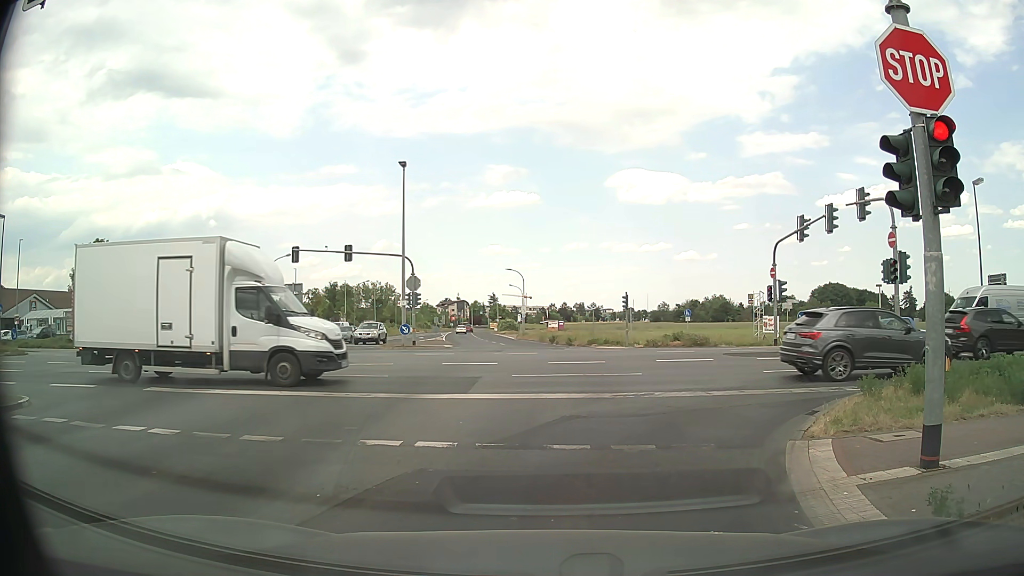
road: tertiary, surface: asphalt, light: Day
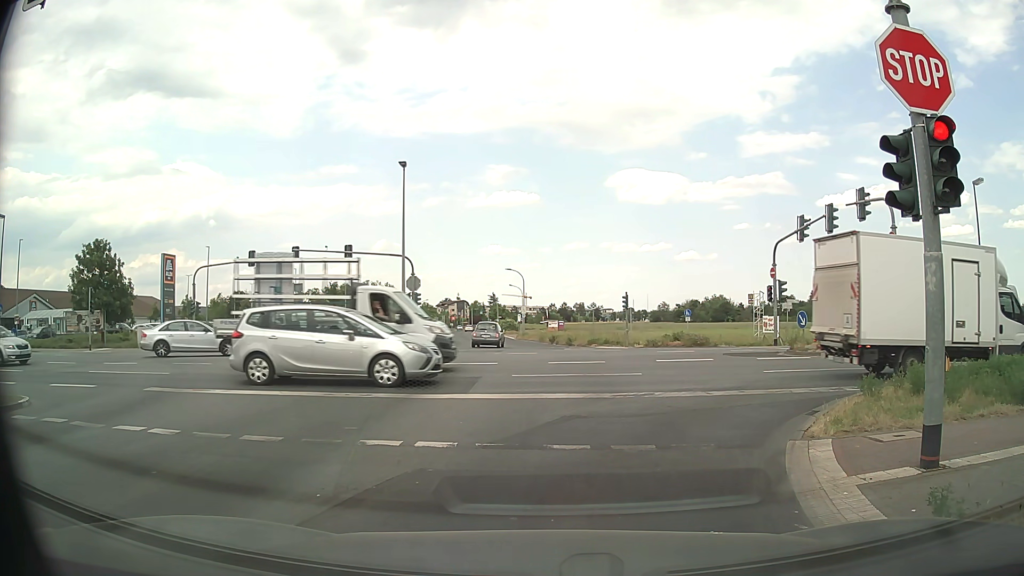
(0.0, 0.0) m; 0°
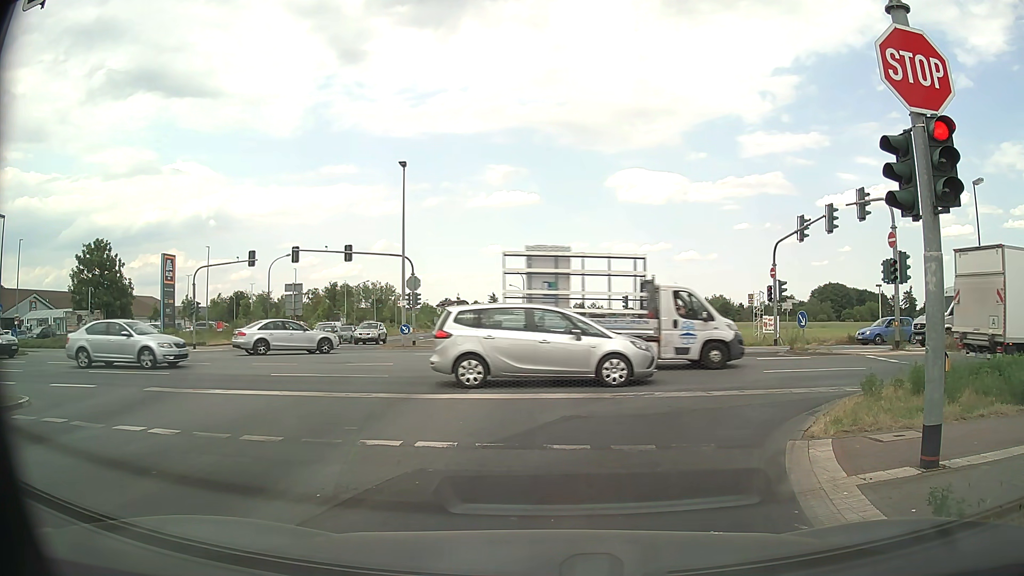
(0.0, 0.0) m; 0°
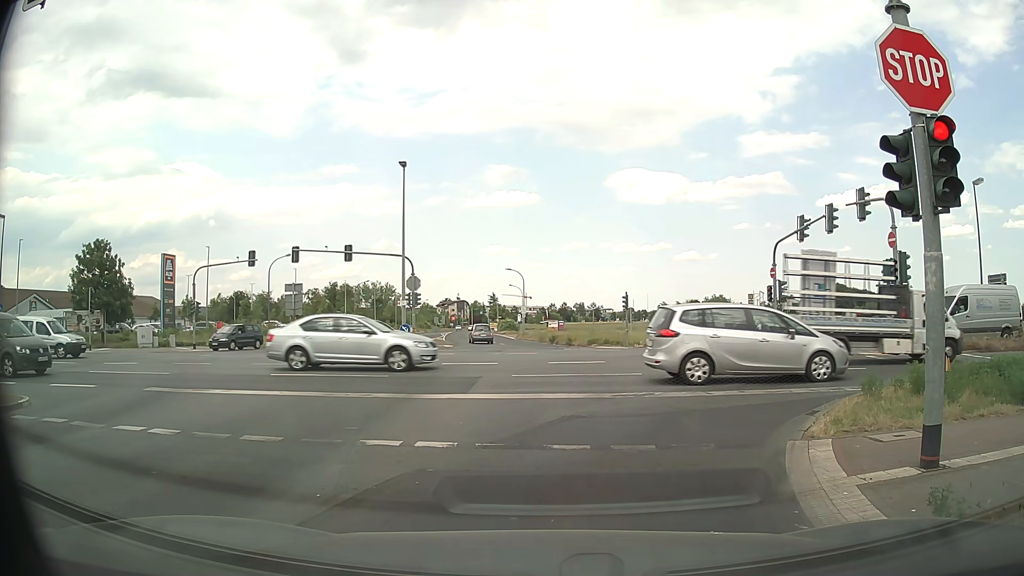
(0.0, 0.0) m; 0°
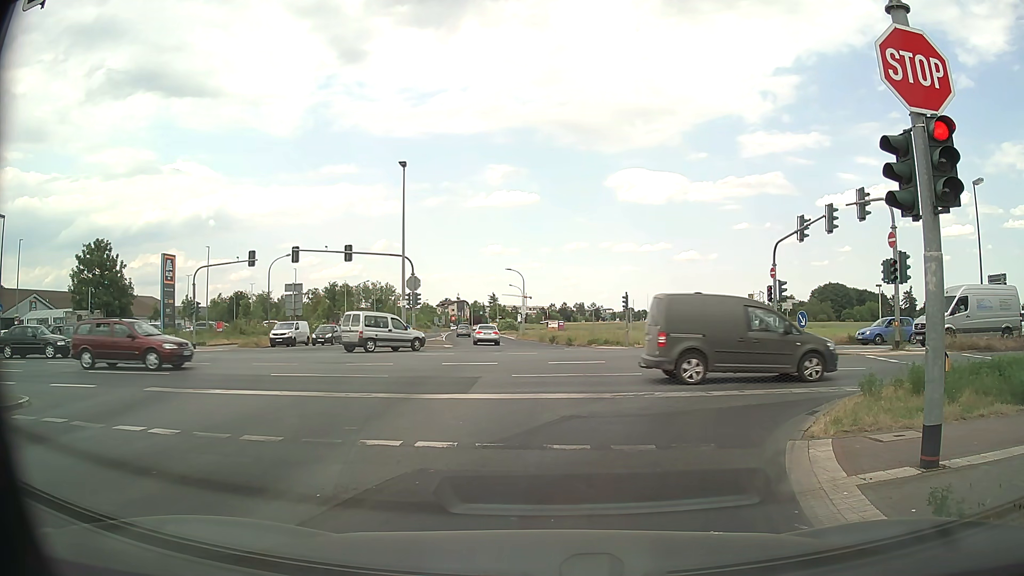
(0.0, 0.0) m; 0°
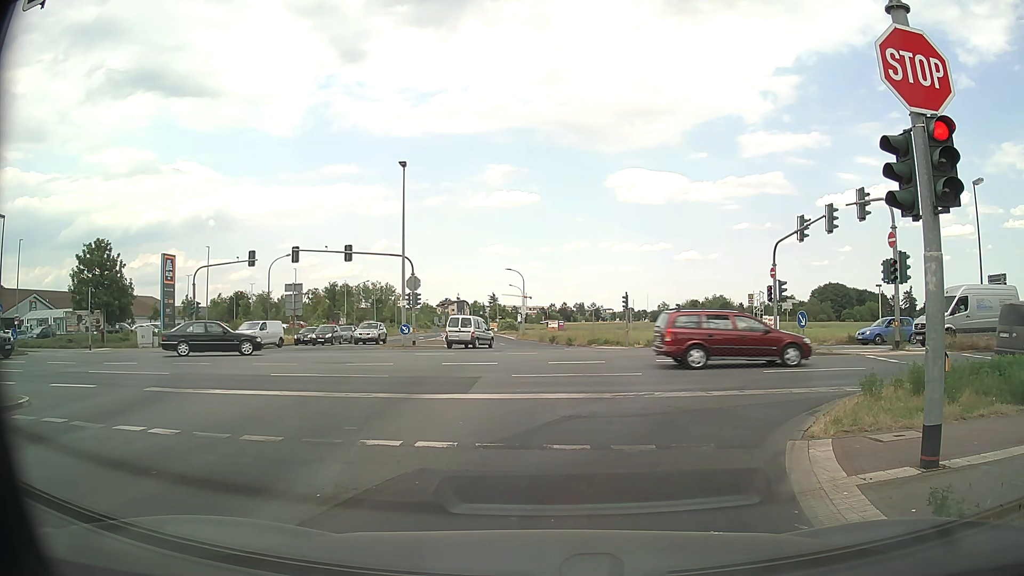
(0.0, 0.0) m; 0°
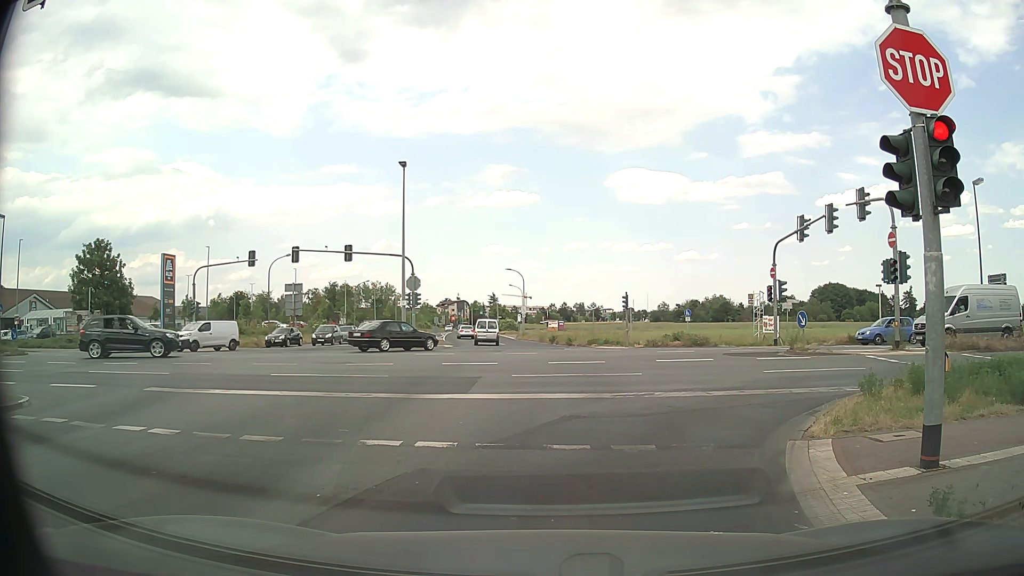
(0.0, 0.0) m; 0°
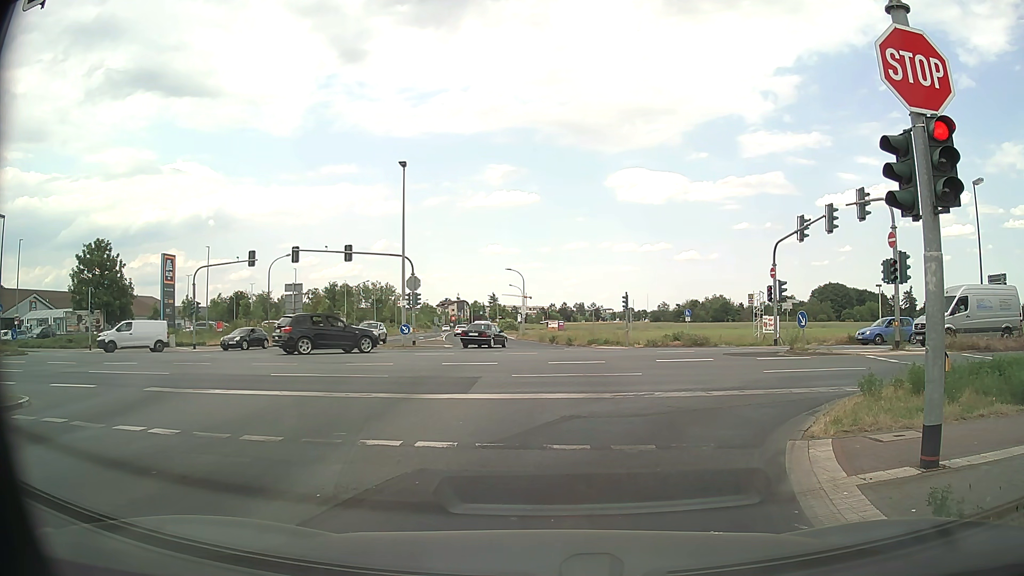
(0.0, 0.0) m; 0°
